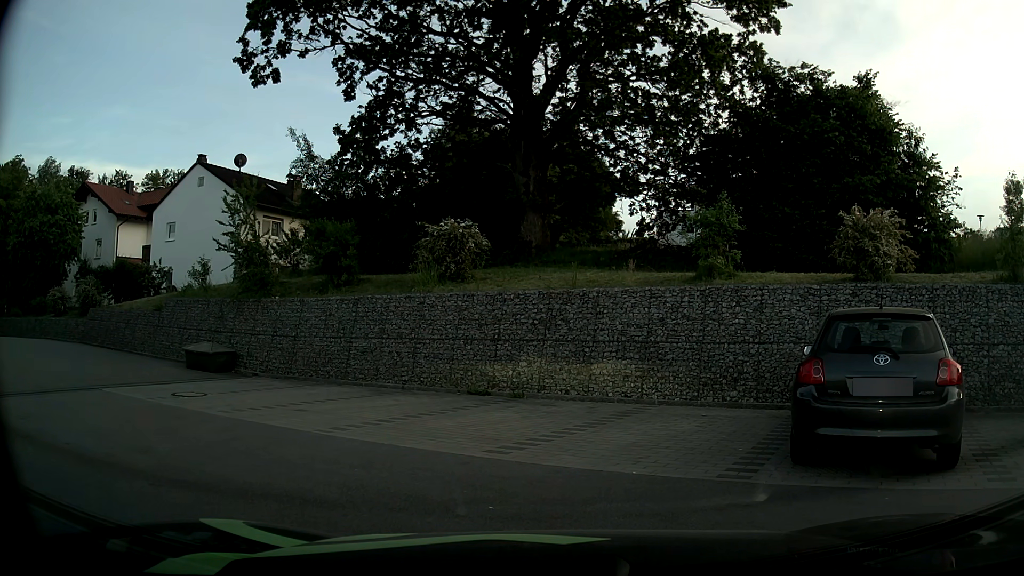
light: Day
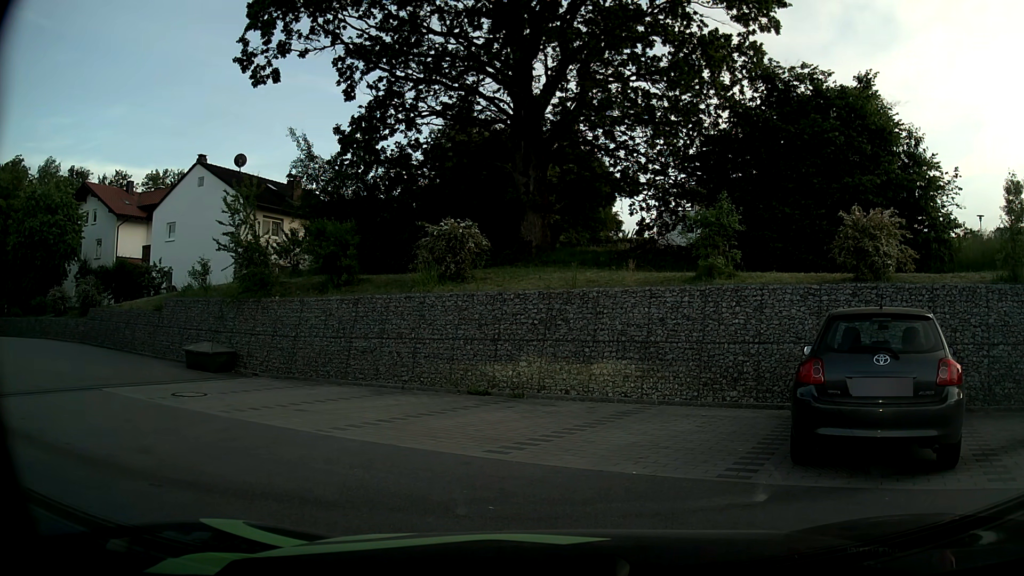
(0.0, 0.0) m; 0°
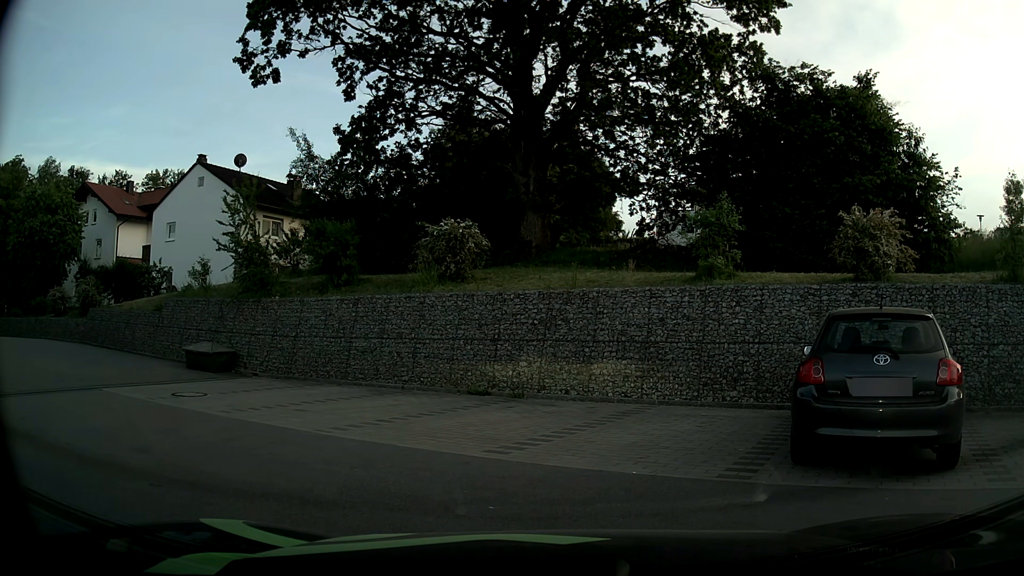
(0.0, 0.0) m; 0°
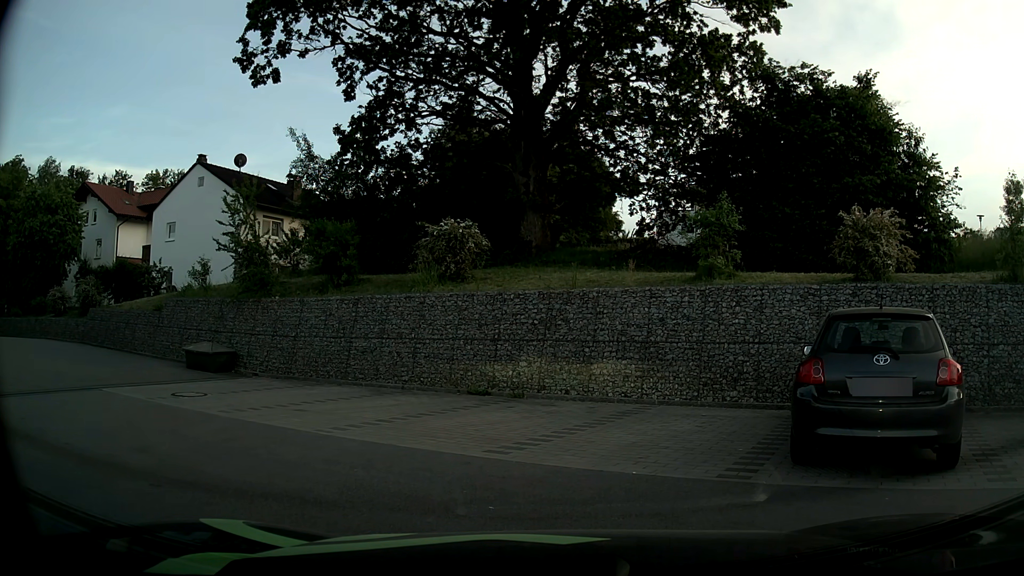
(0.0, 0.0) m; 0°
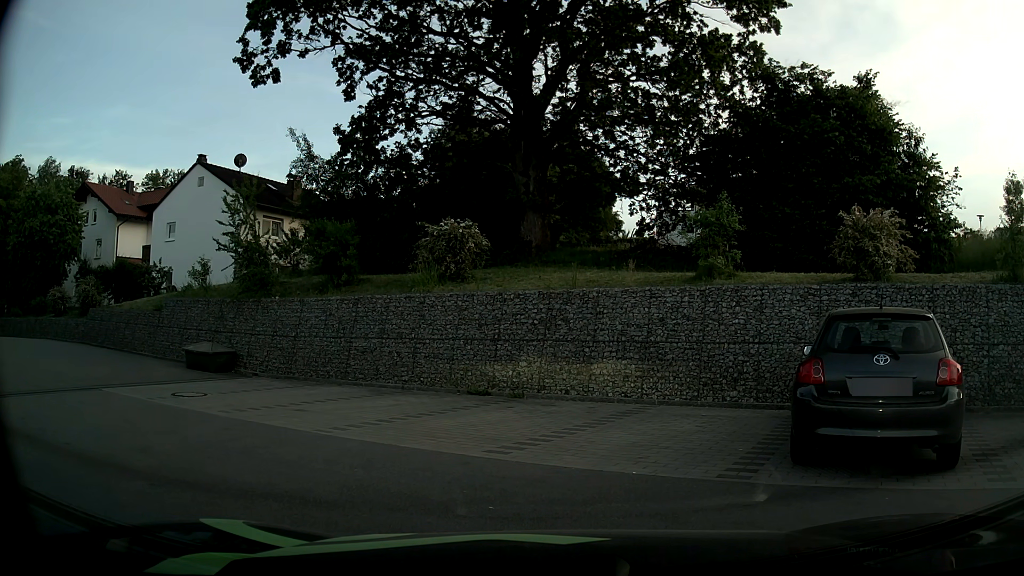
(0.0, 0.0) m; 0°
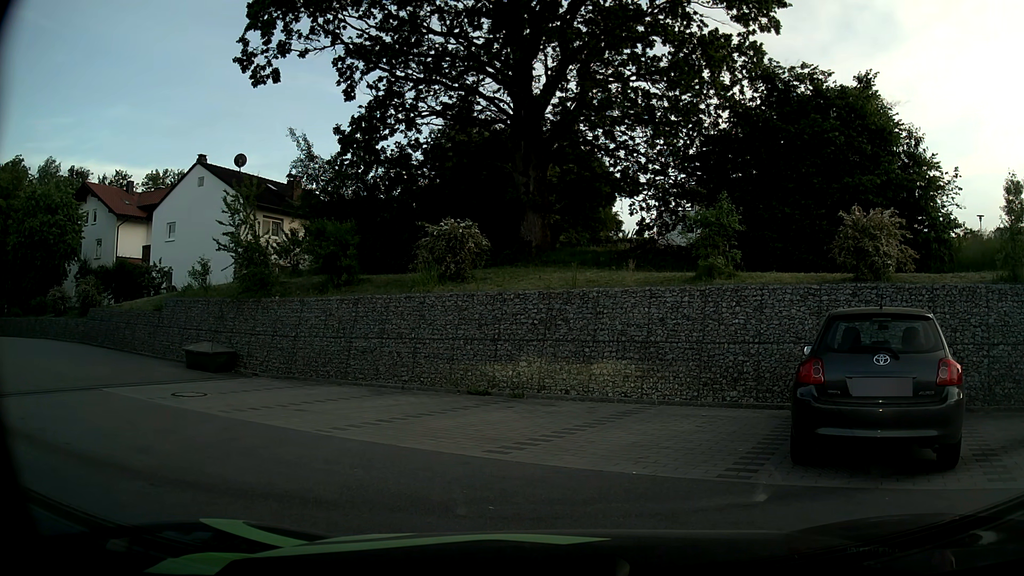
(0.0, 0.0) m; 0°
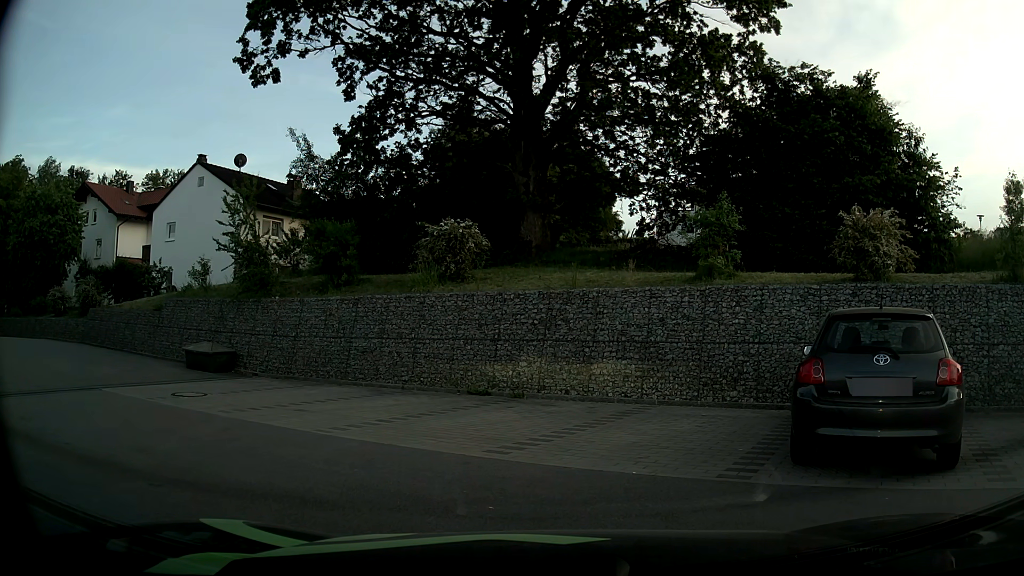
(0.0, 0.0) m; 0°
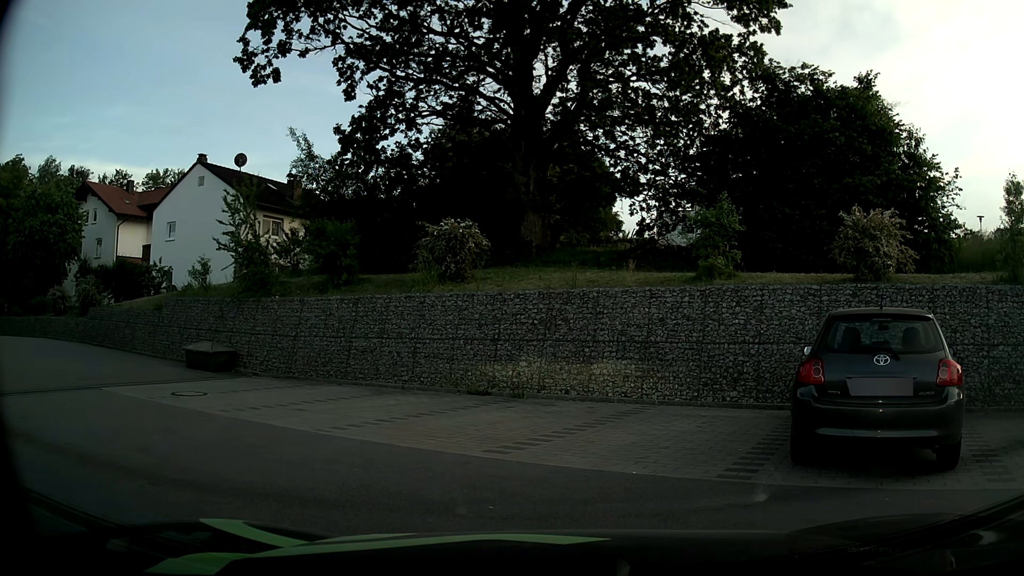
(0.0, 0.0) m; 0°
